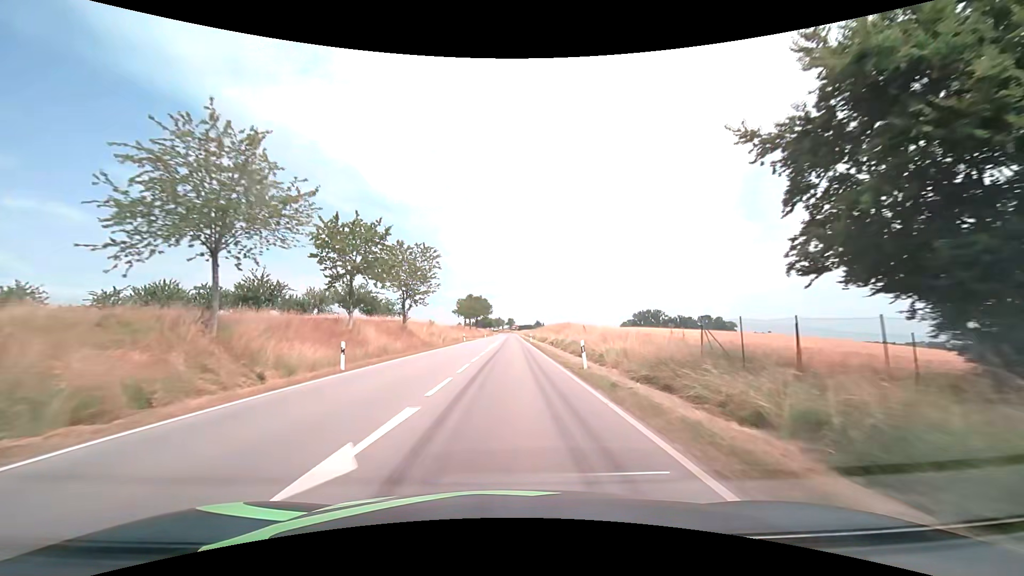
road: secondary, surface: asphalt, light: Day
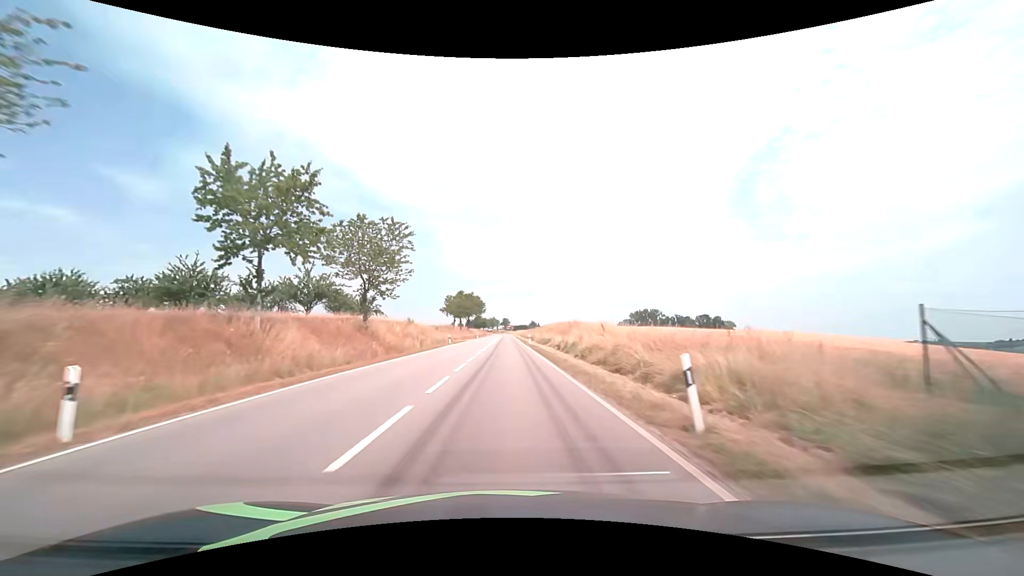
(+0.1, +11.4) m; +1°
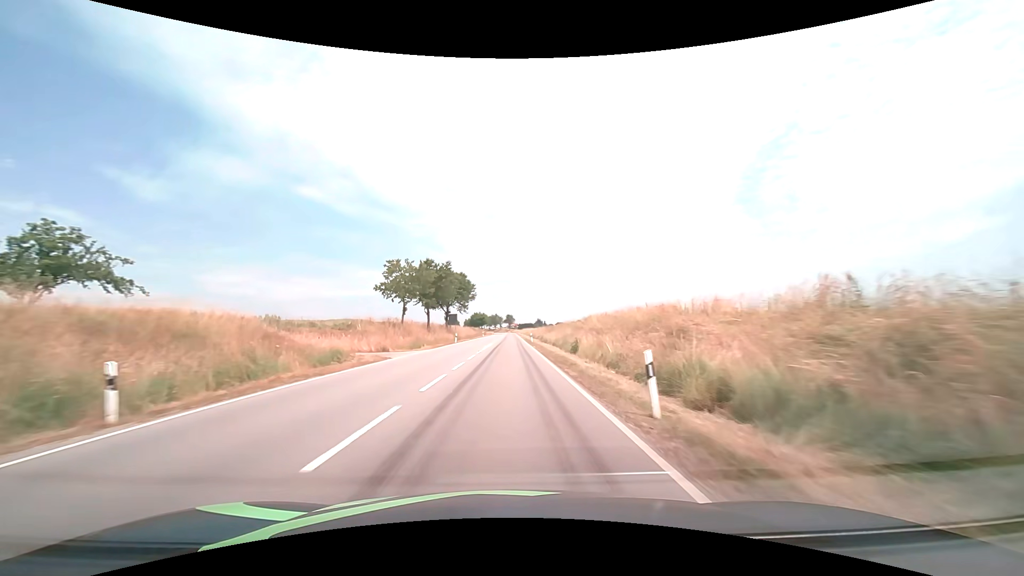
(+0.4, +48.6) m; 0°
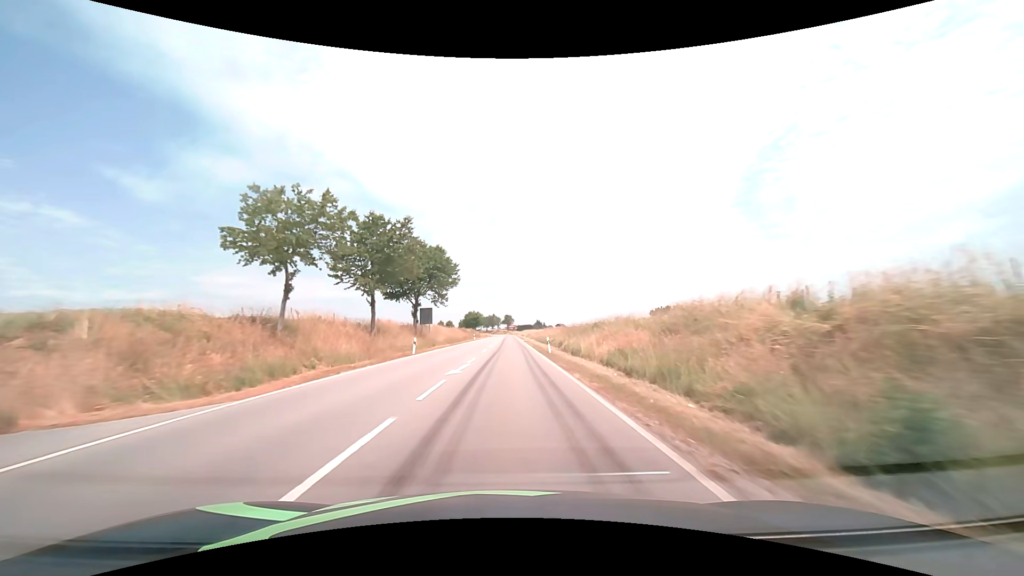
(-0.1, +25.9) m; 0°
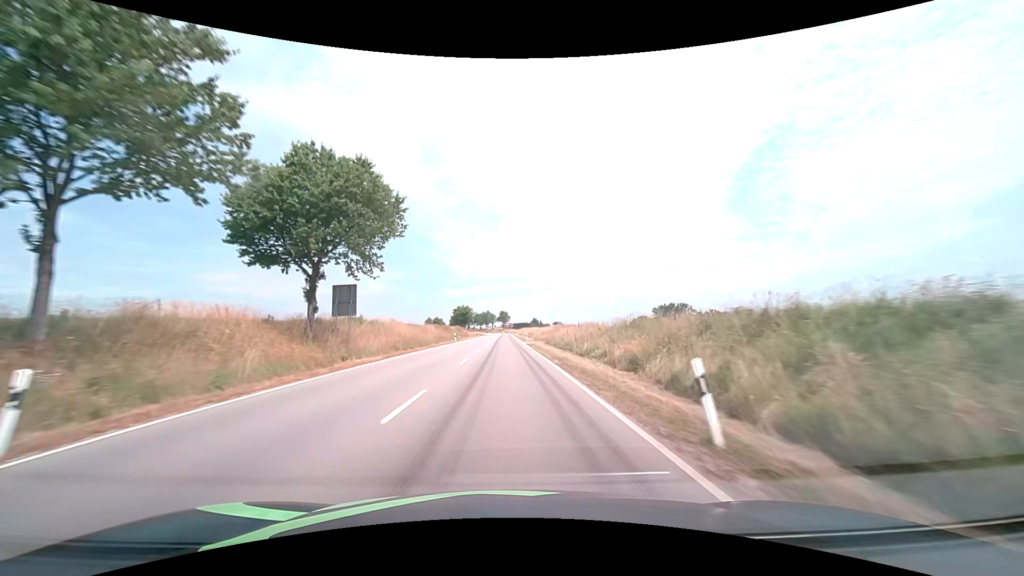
(+0.1, +26.6) m; 0°
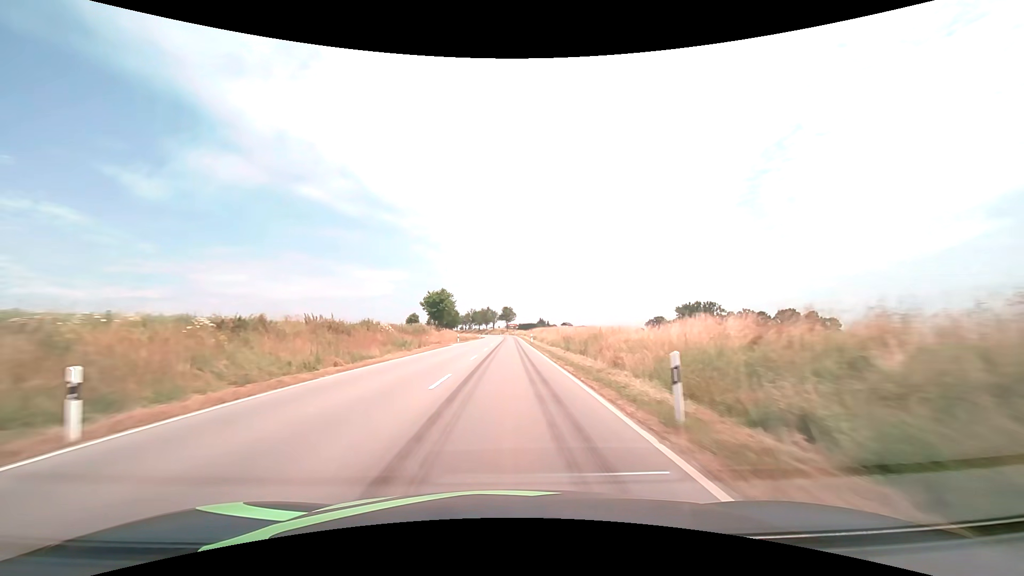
(0.0, +55.8) m; 0°
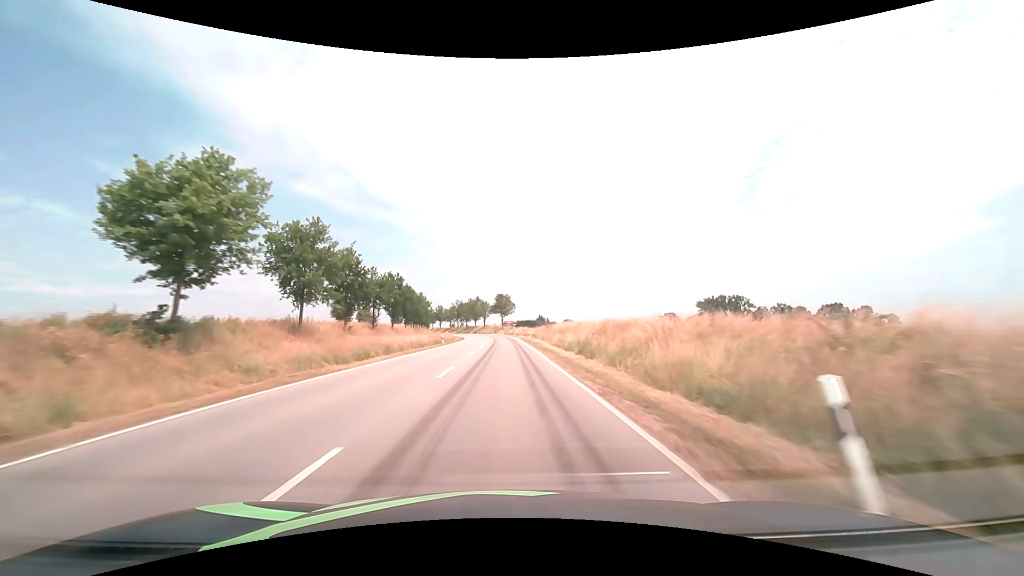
(+0.4, +58.3) m; +1°
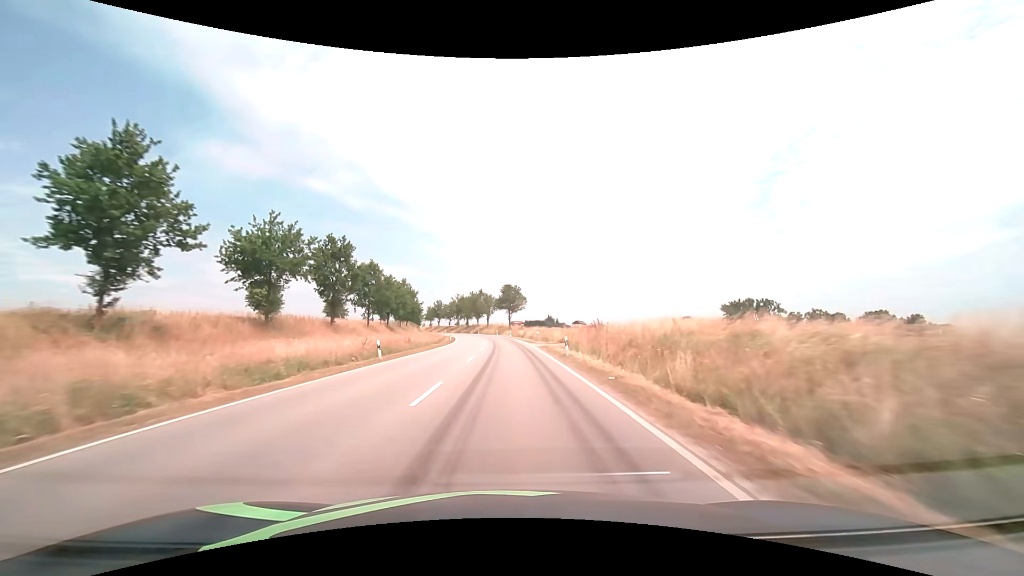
(-0.3, +28.9) m; -1°
(0, +10) (0, +20) (0, +30) (0, +40) (-1, +50) (-1, +60) (-2, +70) (-3, +80) (-4, +90) (-5, +100) m
